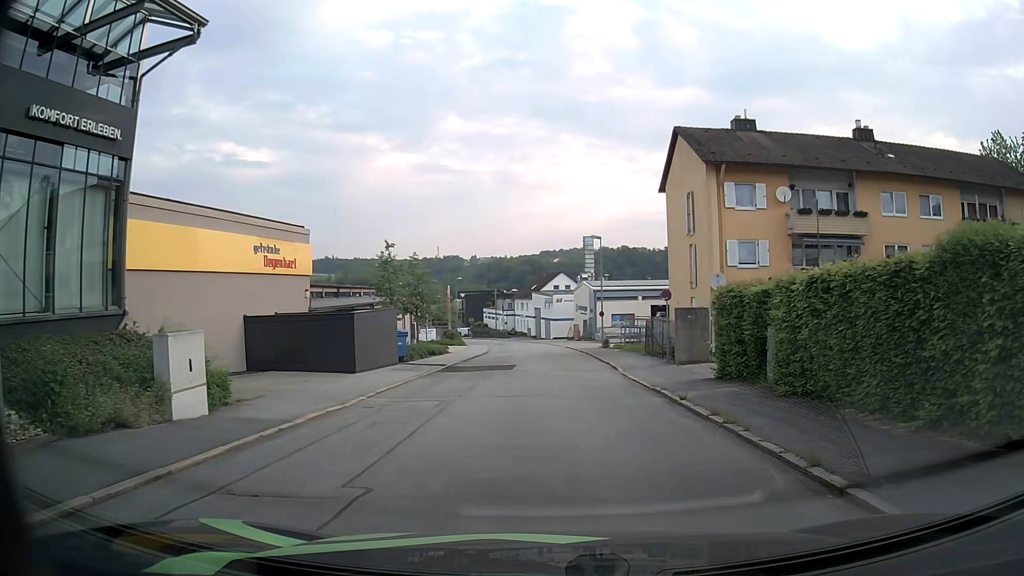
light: Day
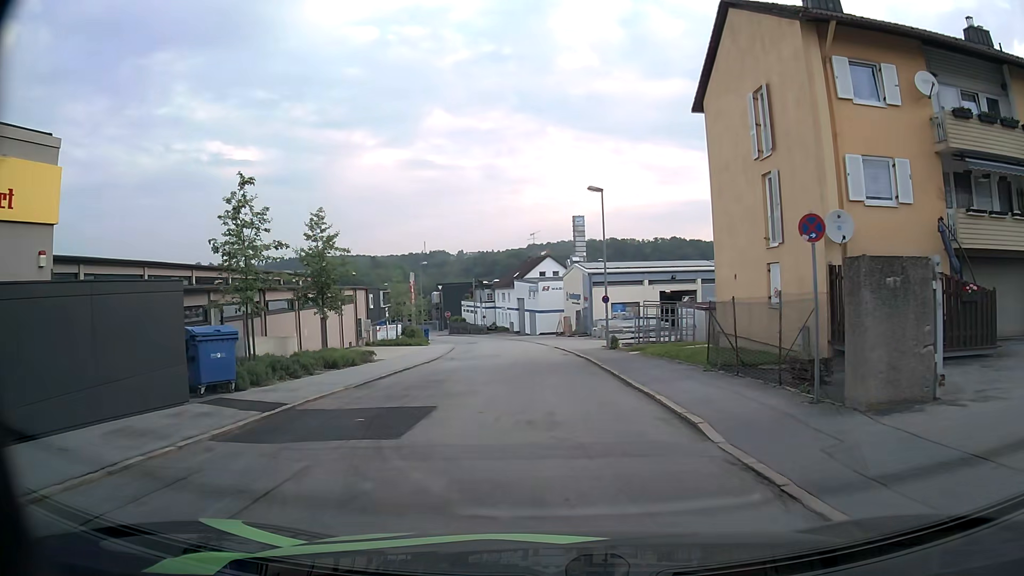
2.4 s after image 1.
(+0.6, +15.2) m; +2°
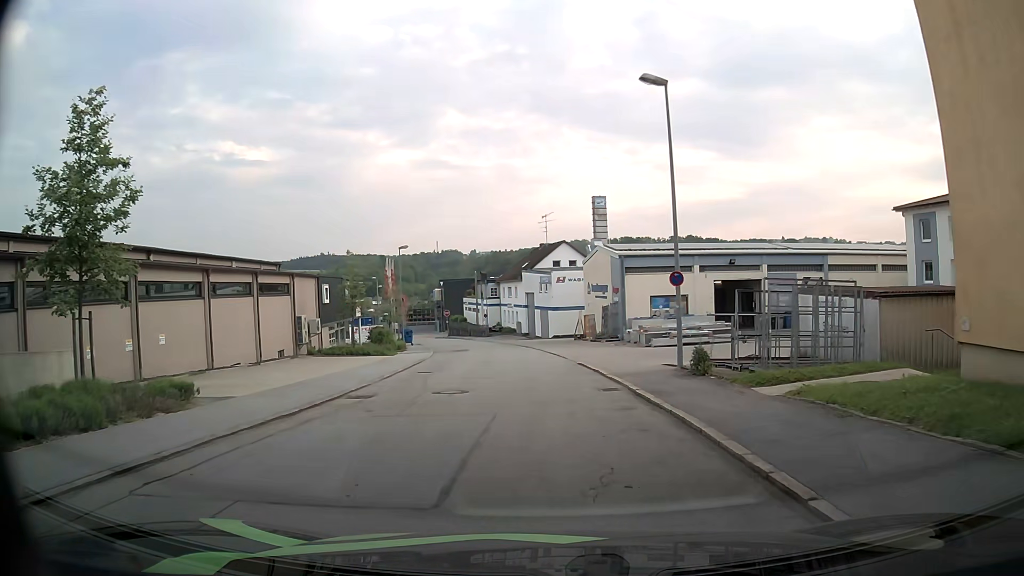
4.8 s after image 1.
(-0.3, +15.9) m; -2°
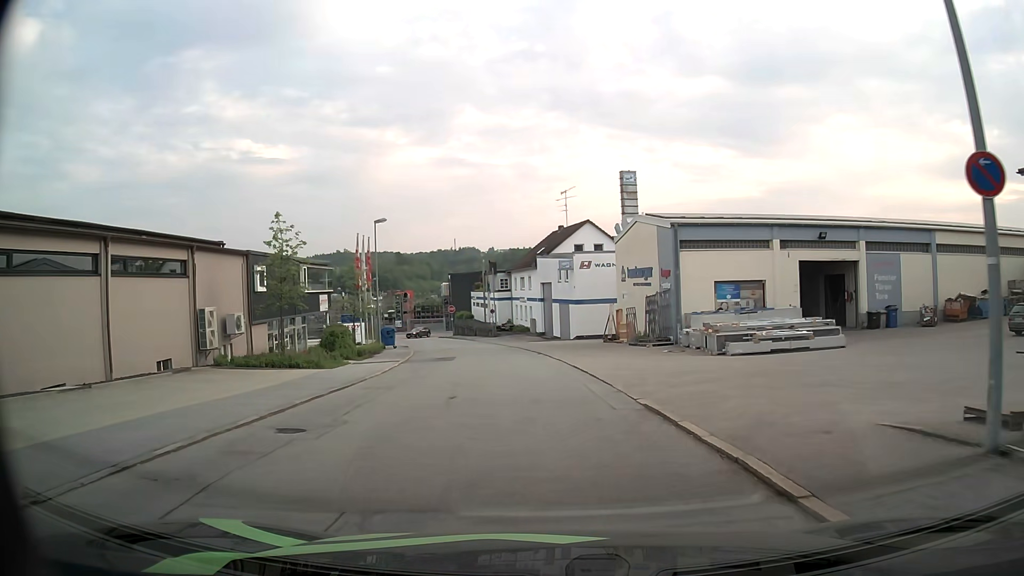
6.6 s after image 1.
(-0.1, +13.3) m; -1°
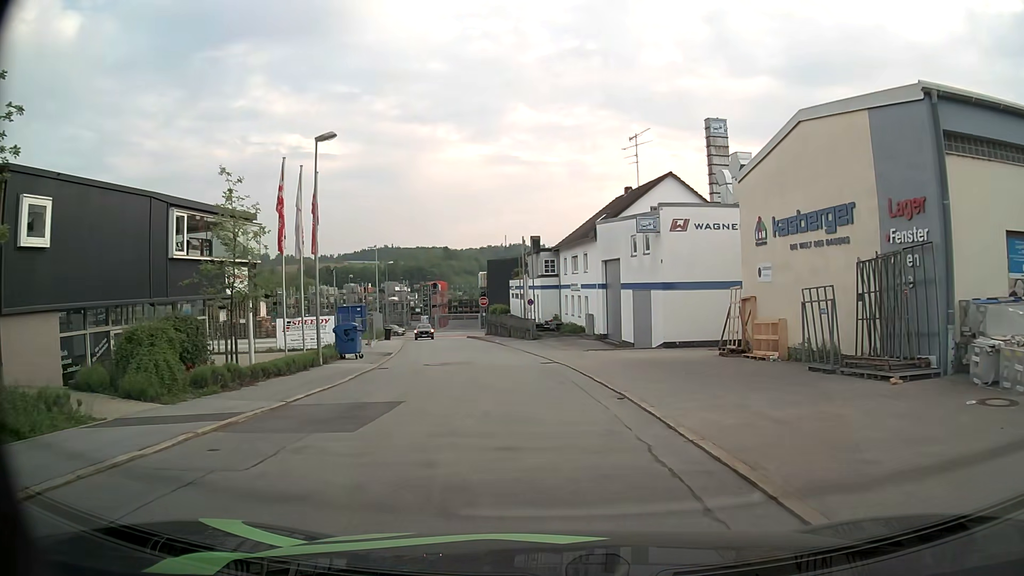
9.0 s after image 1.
(-0.8, +19.0) m; -5°
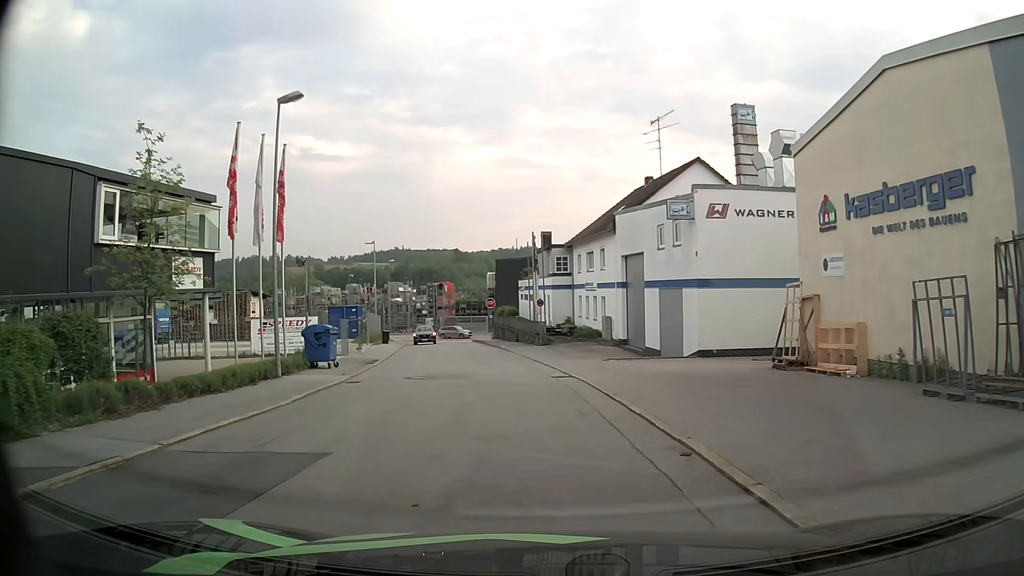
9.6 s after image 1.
(0.0, +4.8) m; -1°
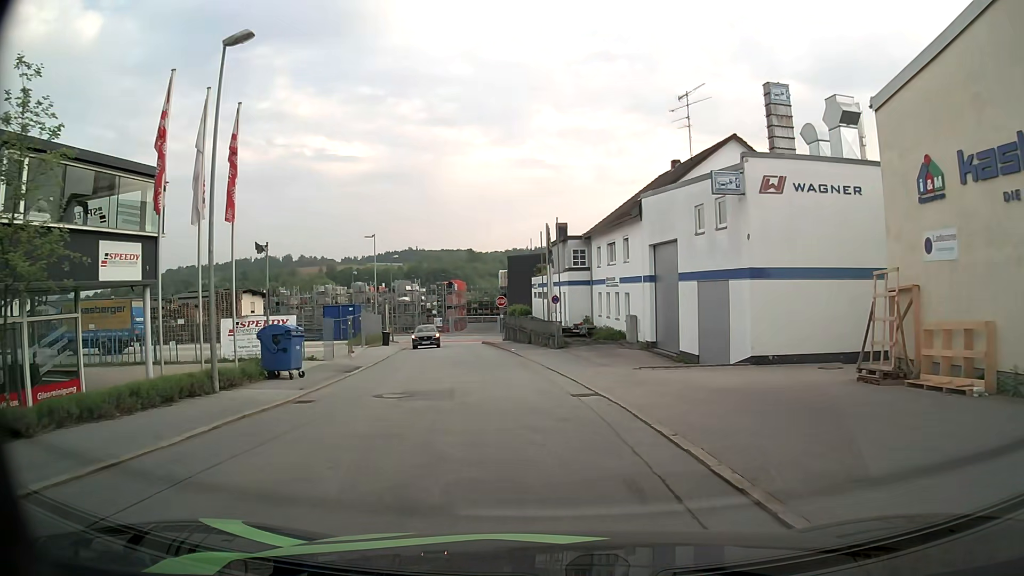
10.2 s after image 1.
(0.0, +4.8) m; -1°
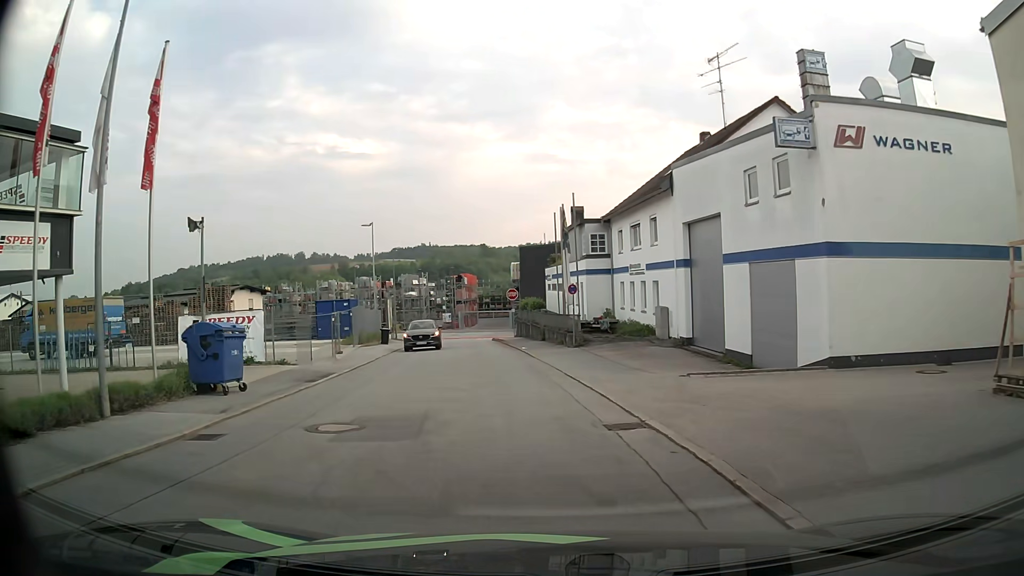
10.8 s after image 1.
(0.0, +4.8) m; -1°
